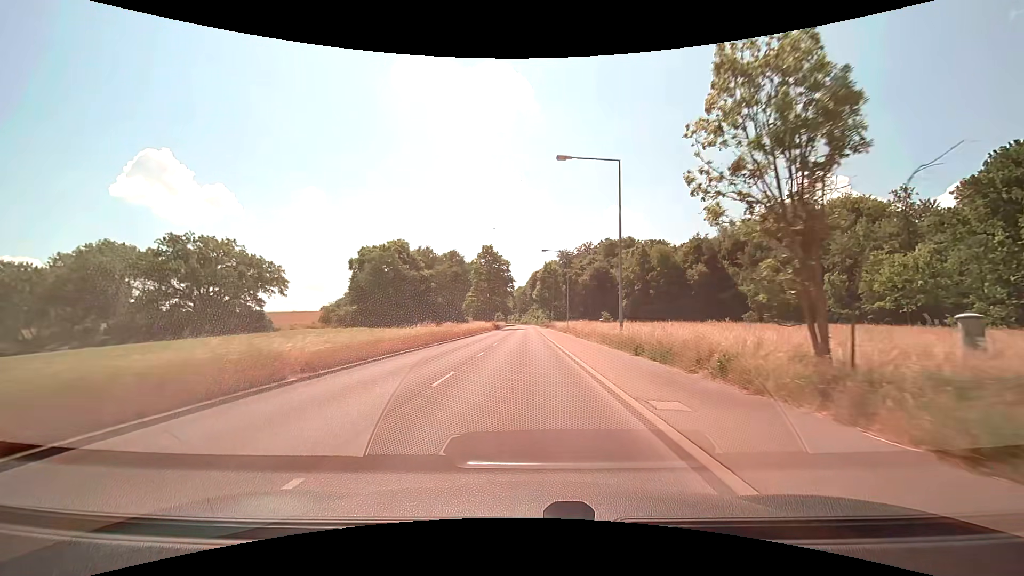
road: tertiary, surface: asphalt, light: Day
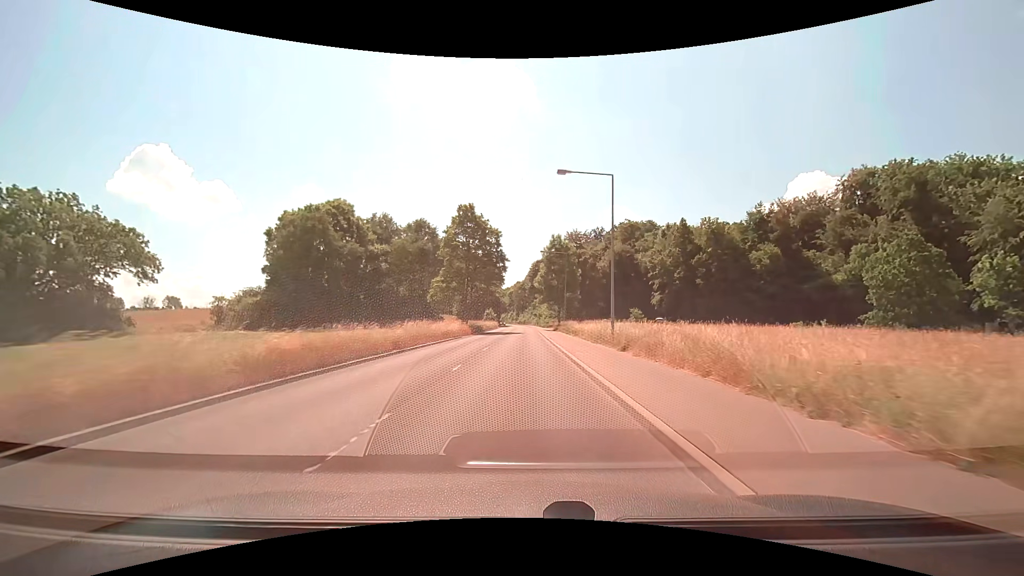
(0.0, +33.3) m; 0°
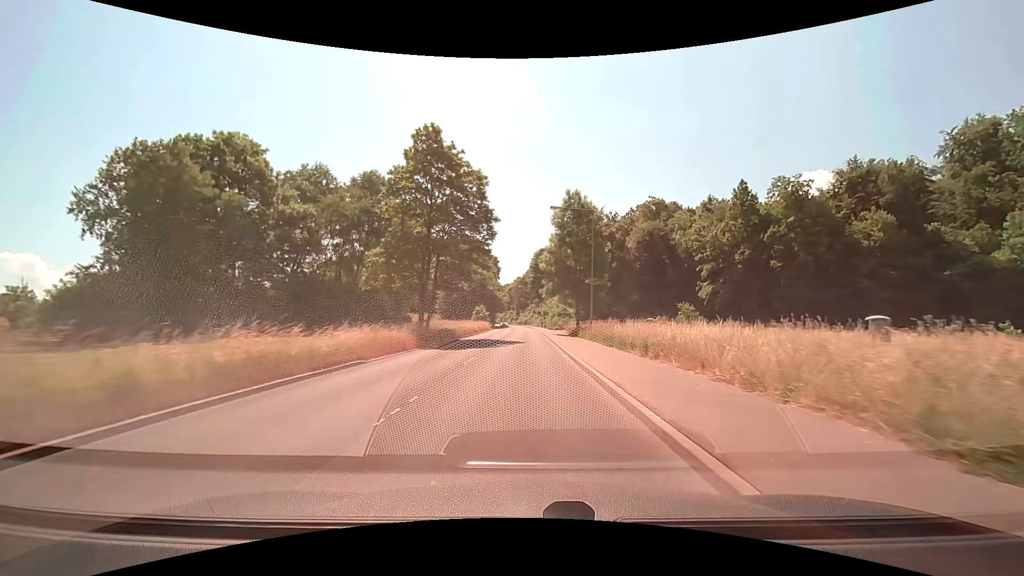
(-0.1, +25.5) m; 0°
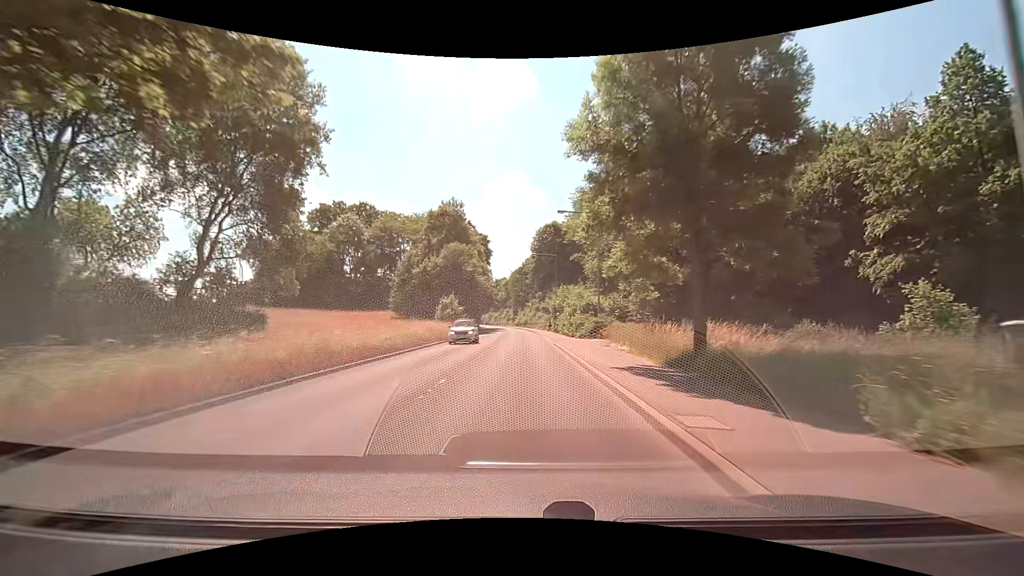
(0.0, +34.4) m; 0°
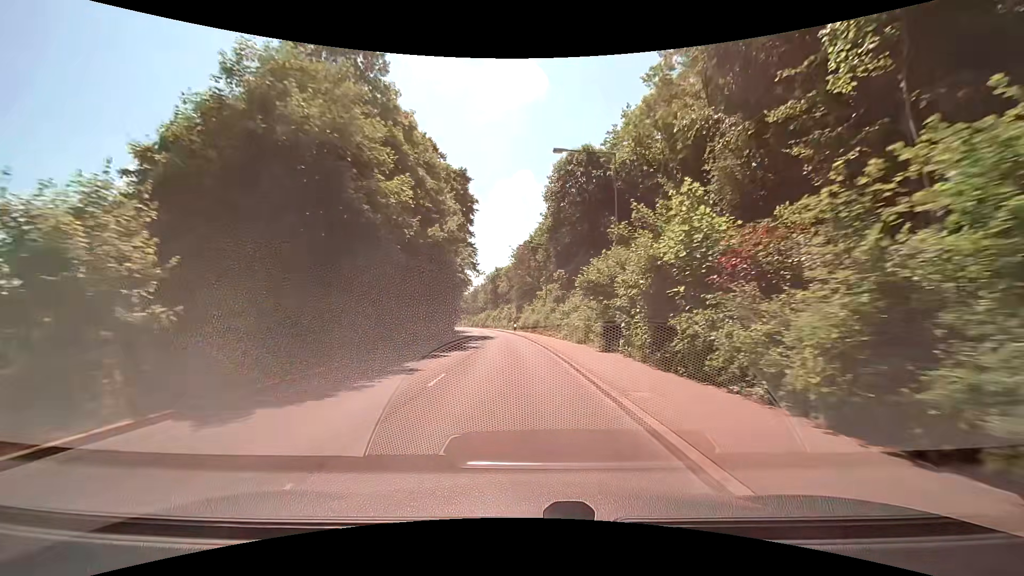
(-0.2, +44.1) m; -1°
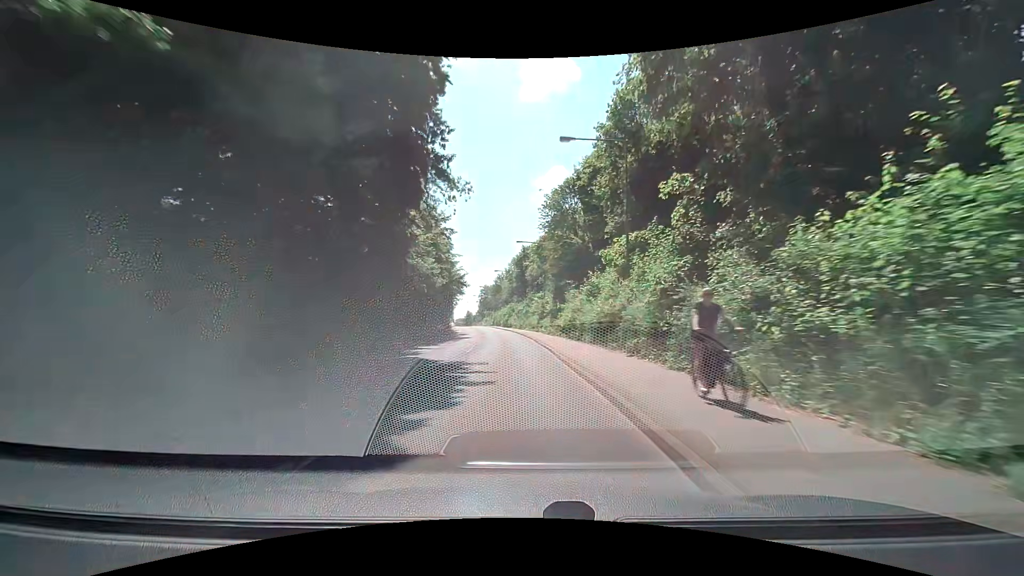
(-0.9, +35.8) m; -4°
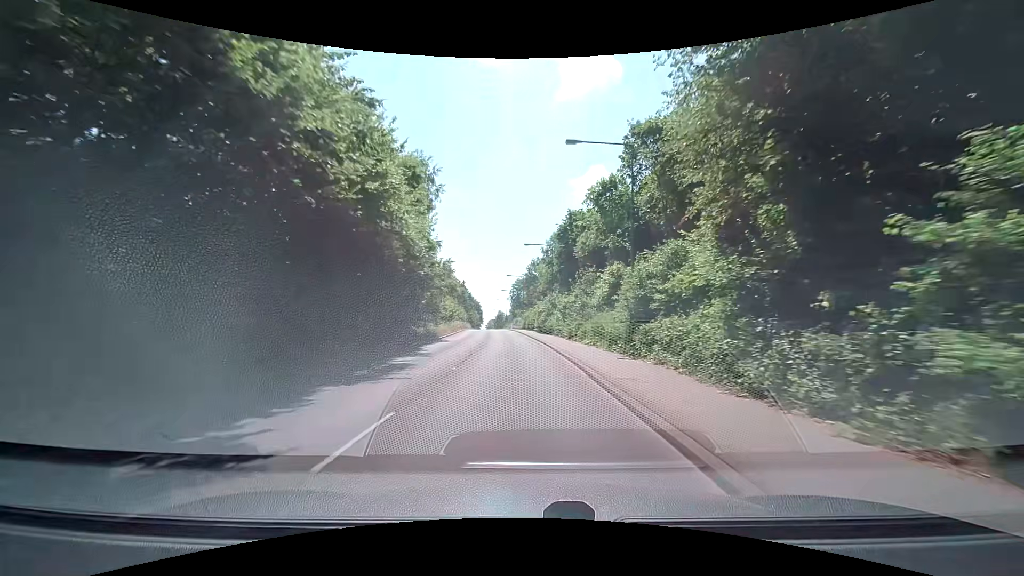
(-1.2, +34.6) m; -5°
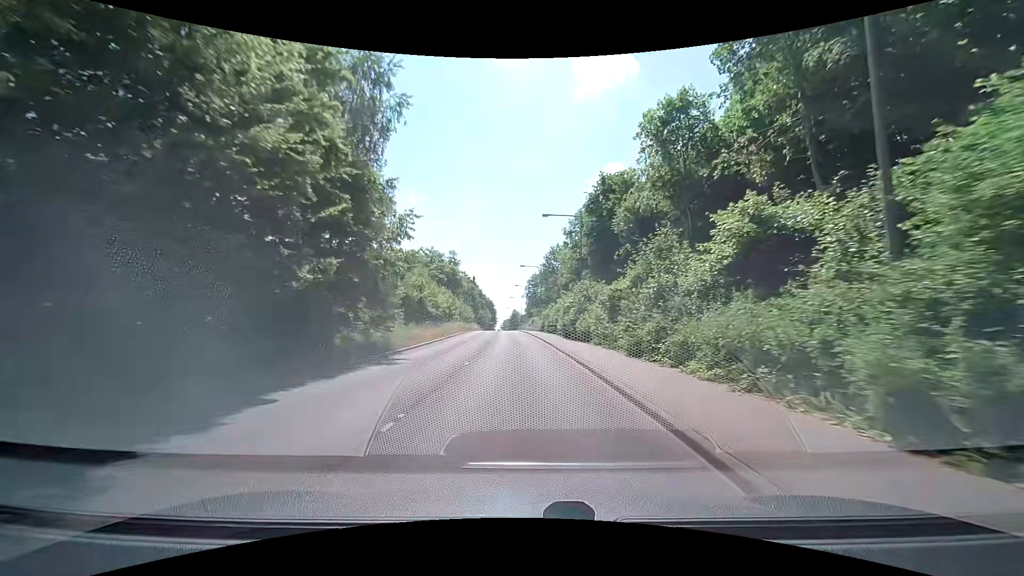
(-0.2, +16.8) m; -2°
(0, +10) (0, +20) (-1, +30) (-1, +40) (-1, +50) (-2, +60) (-2, +70) (-3, +80) (-3, +90) (-4, +100) m
